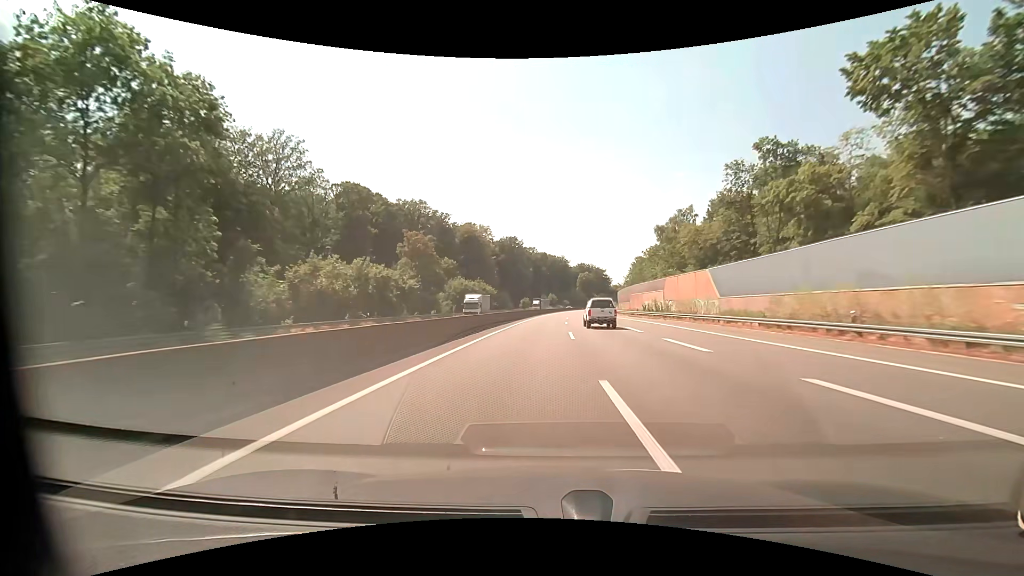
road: motorway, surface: asphalt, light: Day
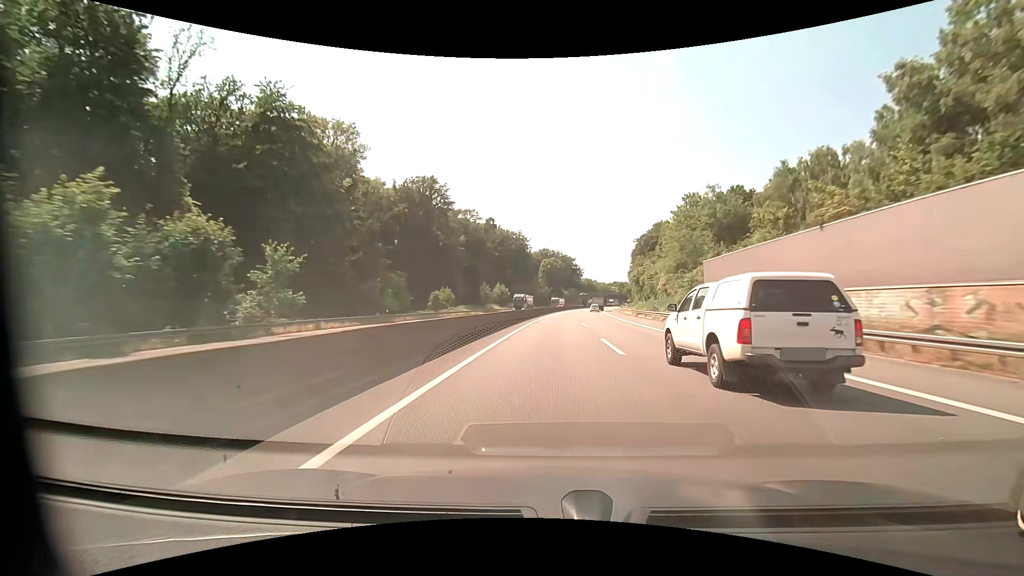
(+3.6, +97.1) m; +5°
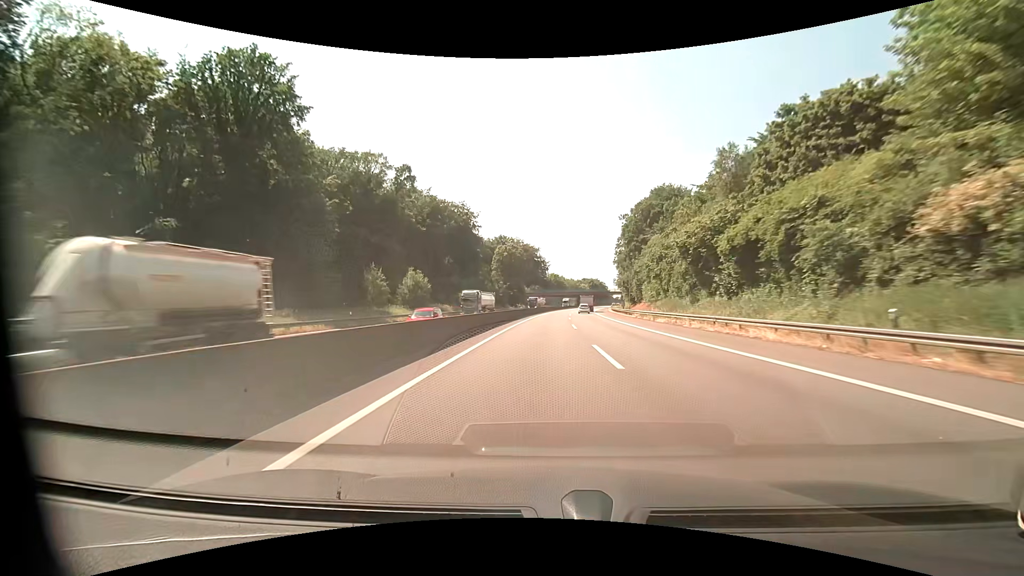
(+2.4, +57.4) m; +4°
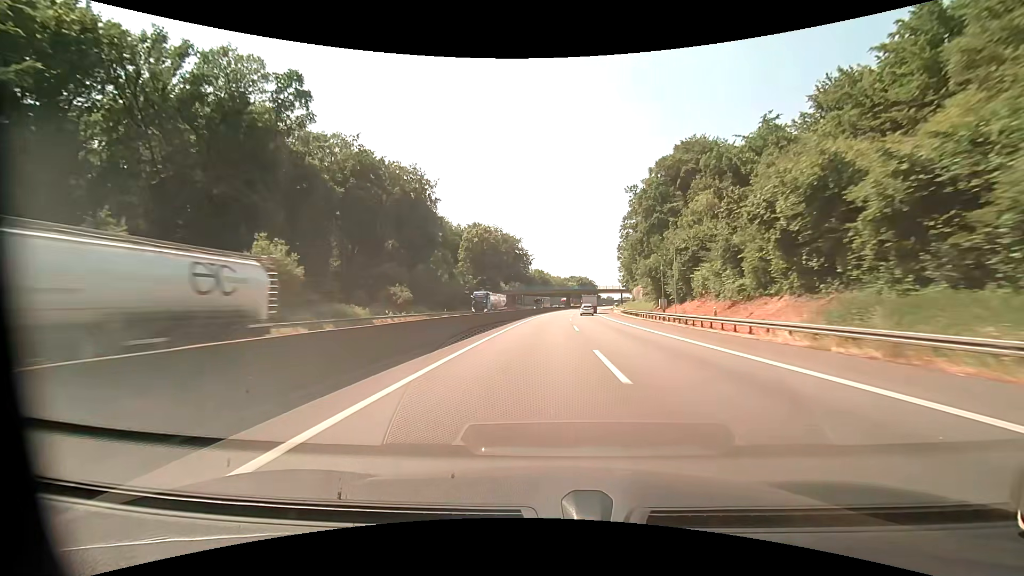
(+0.5, +37.9) m; +2°
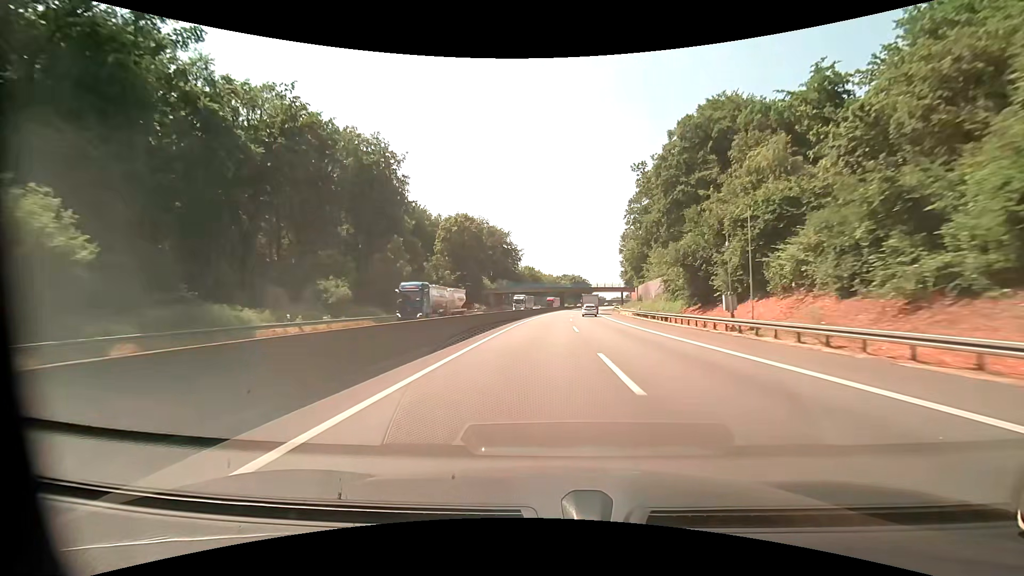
(+0.1, +18.8) m; +1°
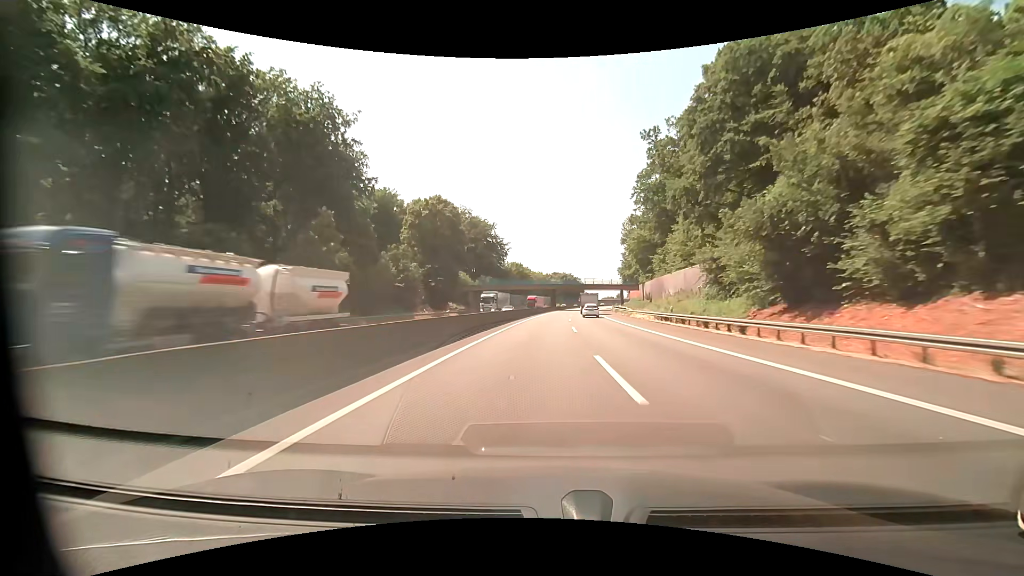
(+0.2, +18.8) m; +1°
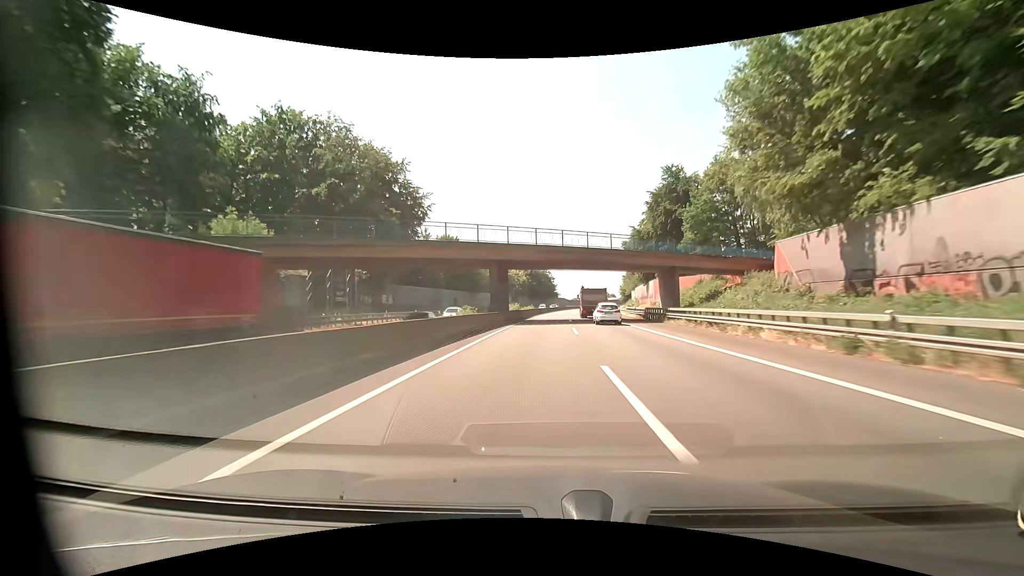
(+2.8, +74.3) m; +4°
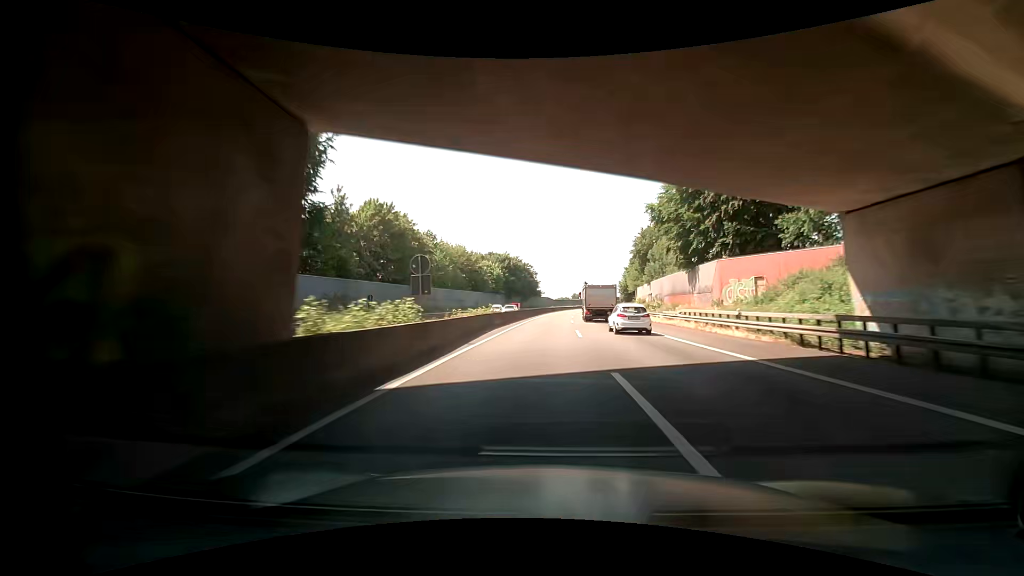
(+0.7, +37.1) m; +2°
(0, +10) (0, +20) (0, +30) (0, +40) (+1, +50) (+1, +60) (+2, +70) (+3, +80) (+4, +90) (+4, +100) m
